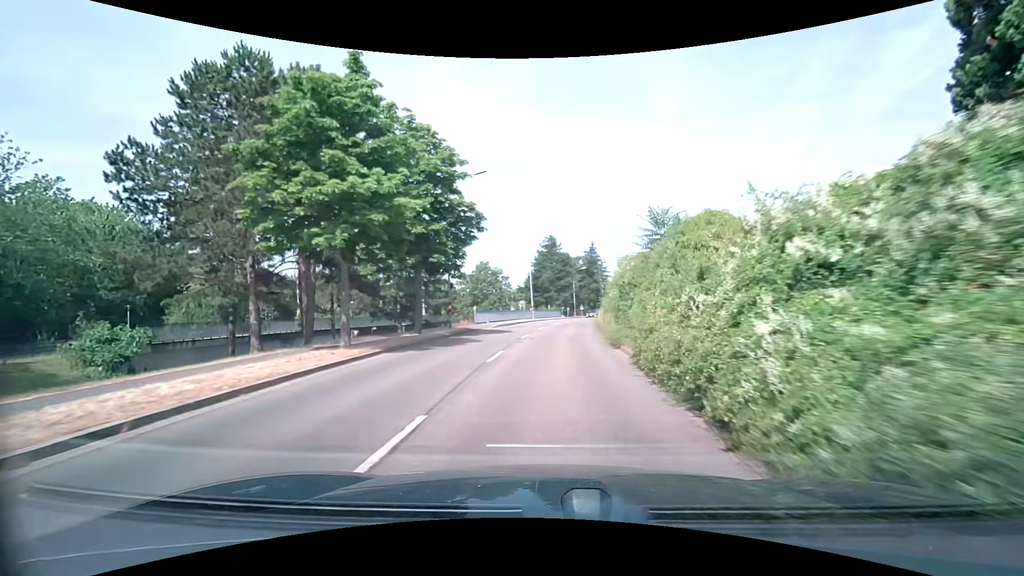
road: tertiary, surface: asphalt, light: Day
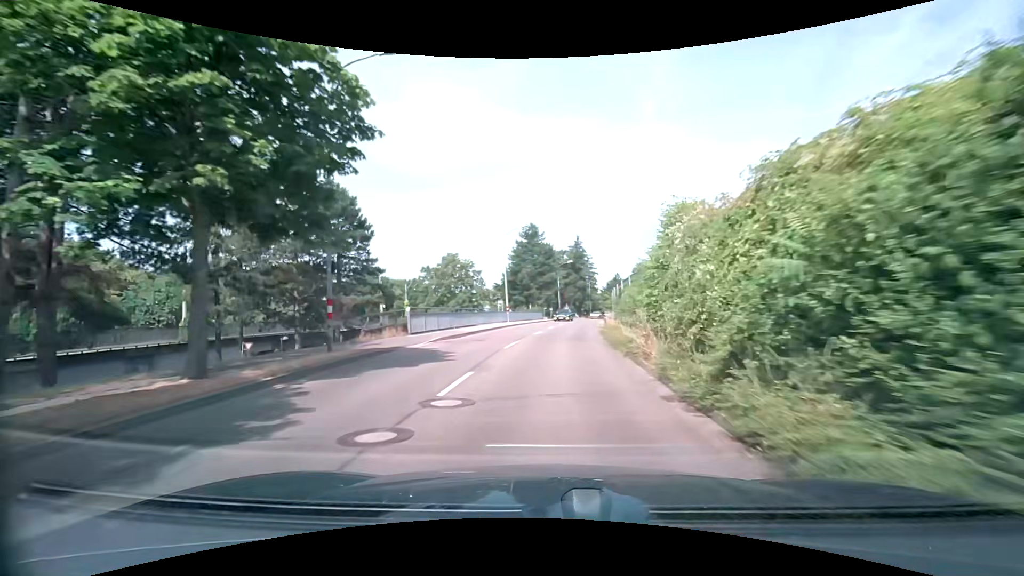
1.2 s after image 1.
(+0.3, +13.7) m; +2°
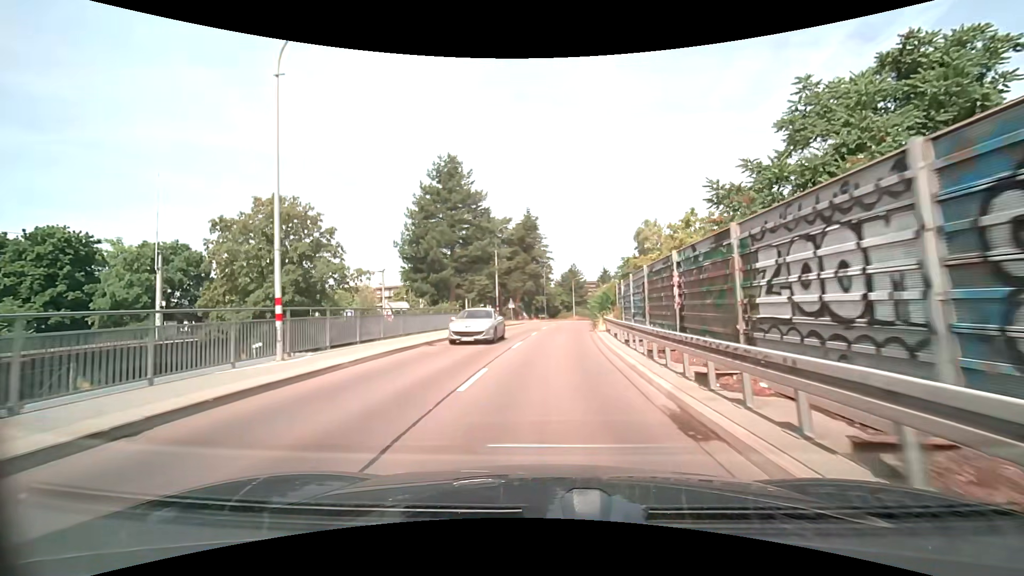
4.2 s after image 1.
(+1.5, +34.9) m; +6°
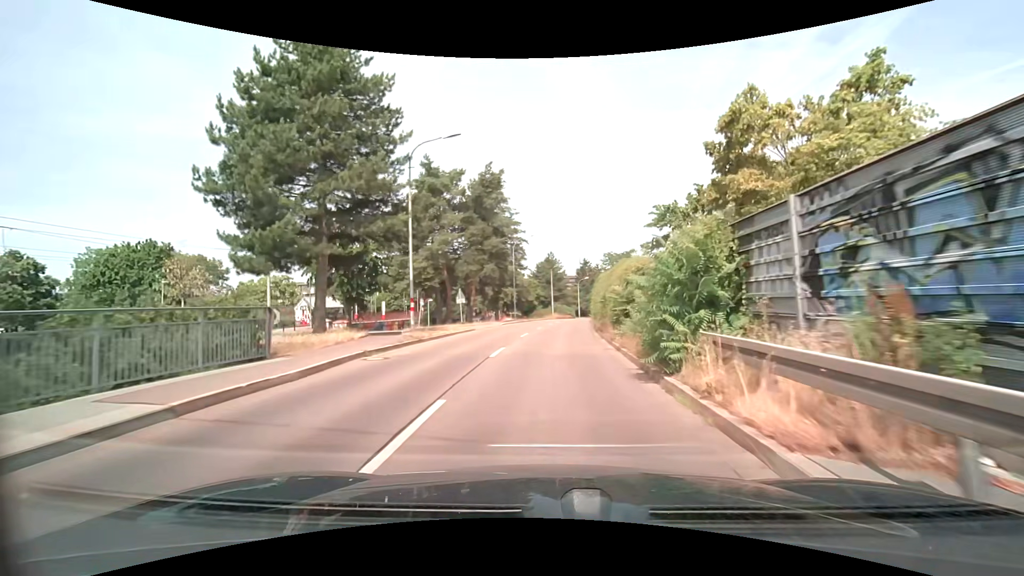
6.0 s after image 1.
(+0.6, +22.0) m; +3°
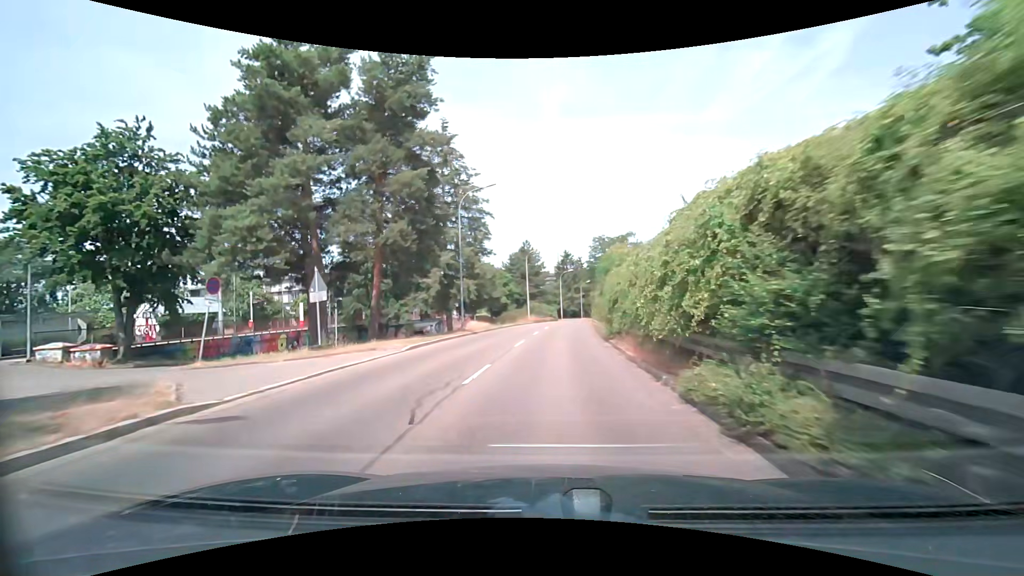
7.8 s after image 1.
(+0.6, +22.0) m; +3°
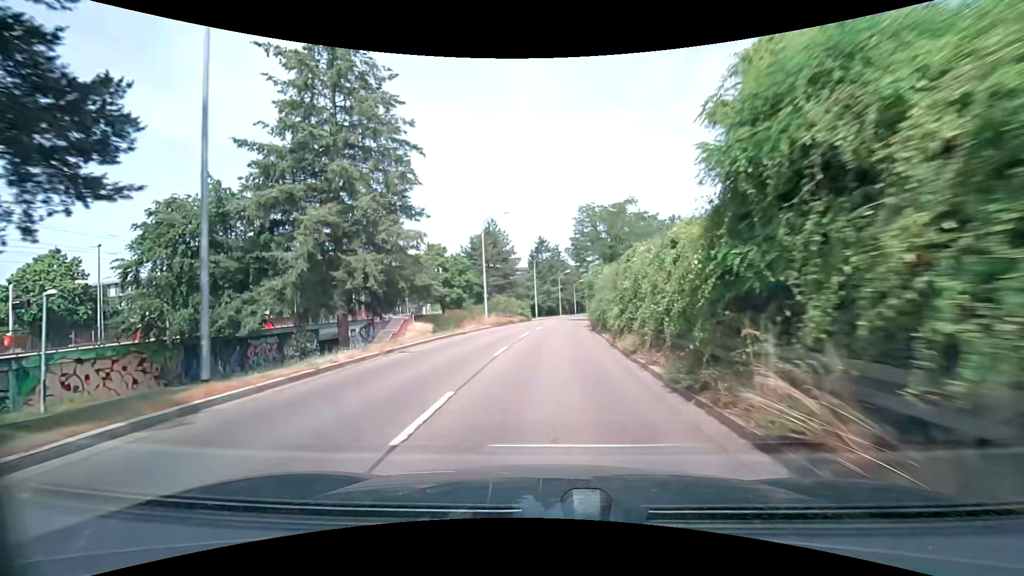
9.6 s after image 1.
(+0.6, +21.9) m; +3°
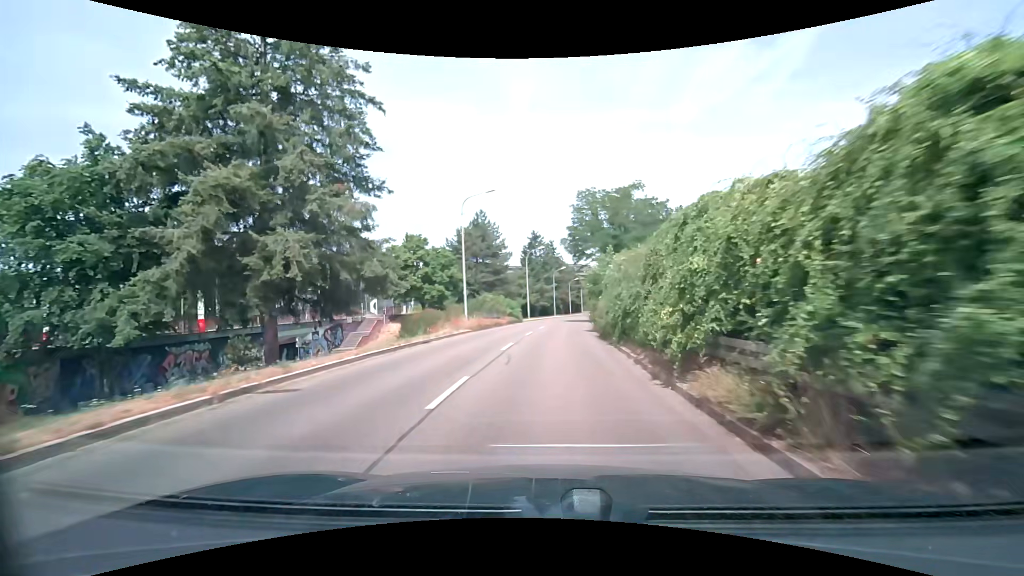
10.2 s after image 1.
(0.0, +7.3) m; +1°
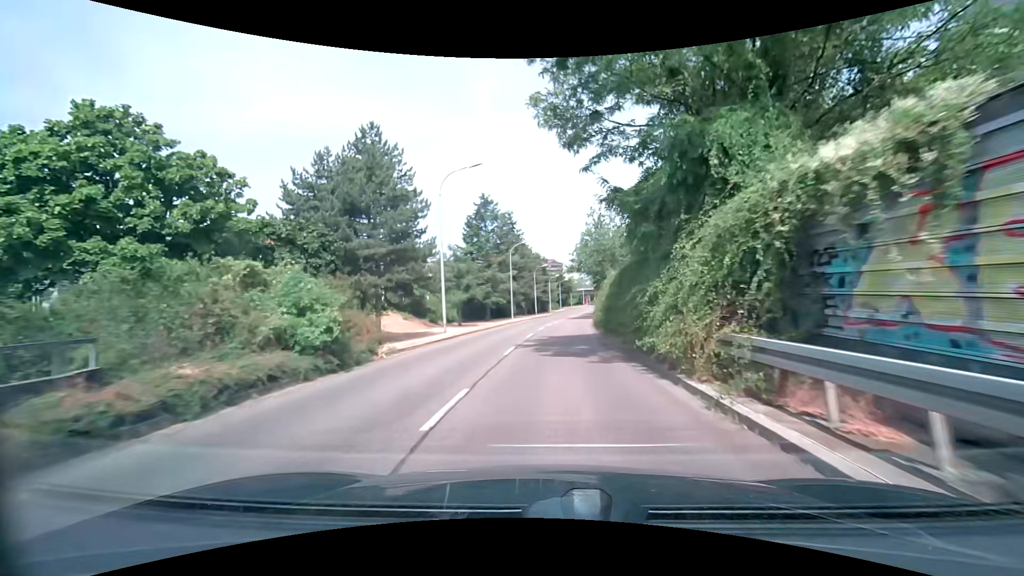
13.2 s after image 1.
(+1.1, +37.0) m; +4°
(0, +10) (0, +20) (+1, +30) (+2, +40) (+2, +50) (+3, +60) (+4, +70) (+6, +80) (+7, +90) (+9, +99) m
